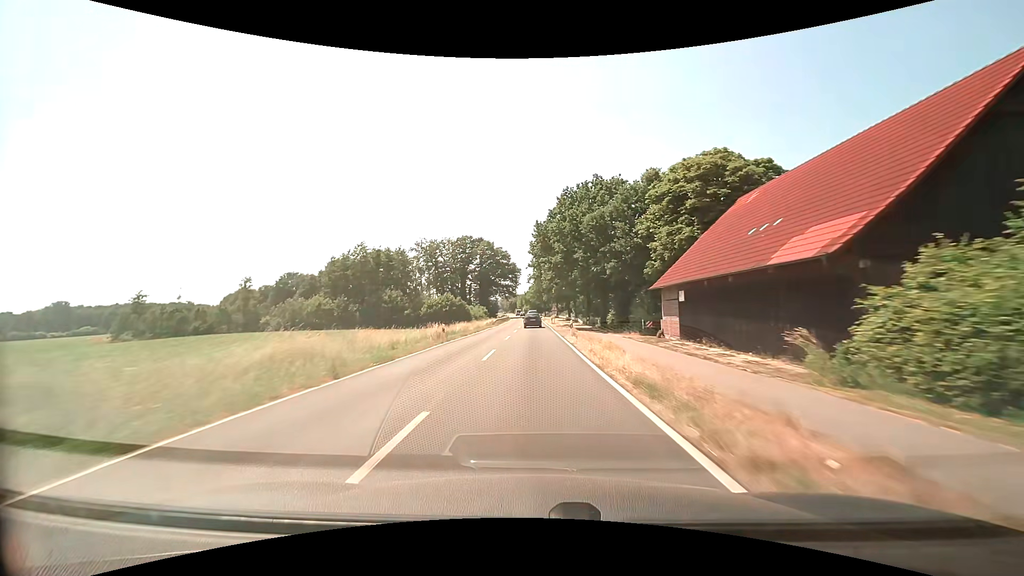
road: secondary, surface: asphalt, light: Day
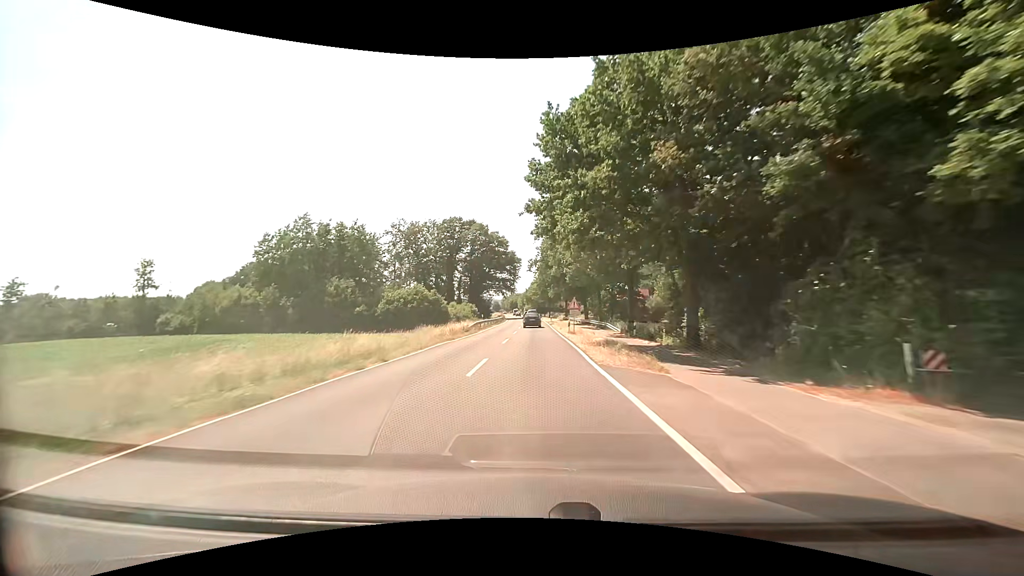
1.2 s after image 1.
(0.0, +27.4) m; 0°
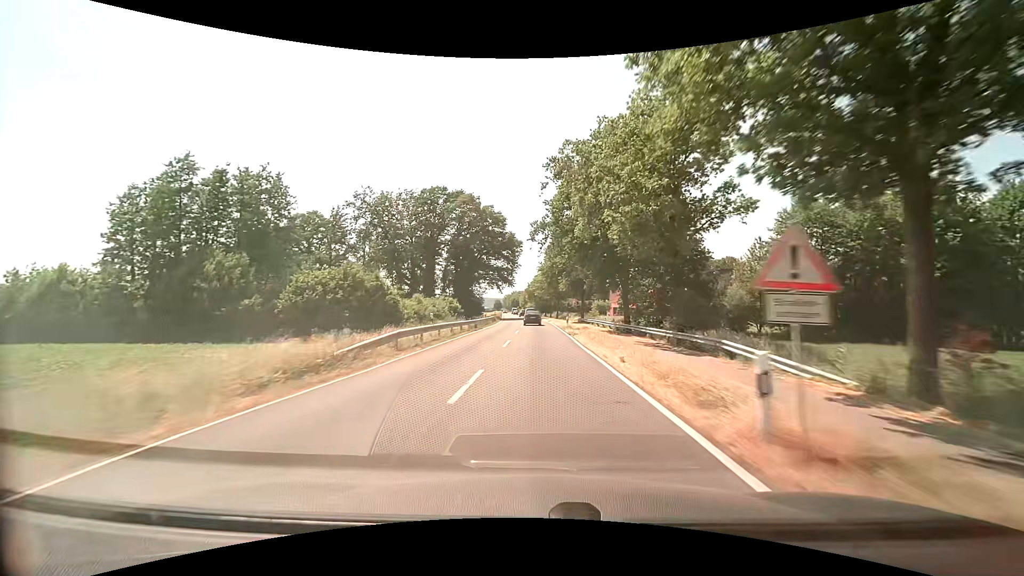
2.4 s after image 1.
(-0.2, +27.4) m; -1°
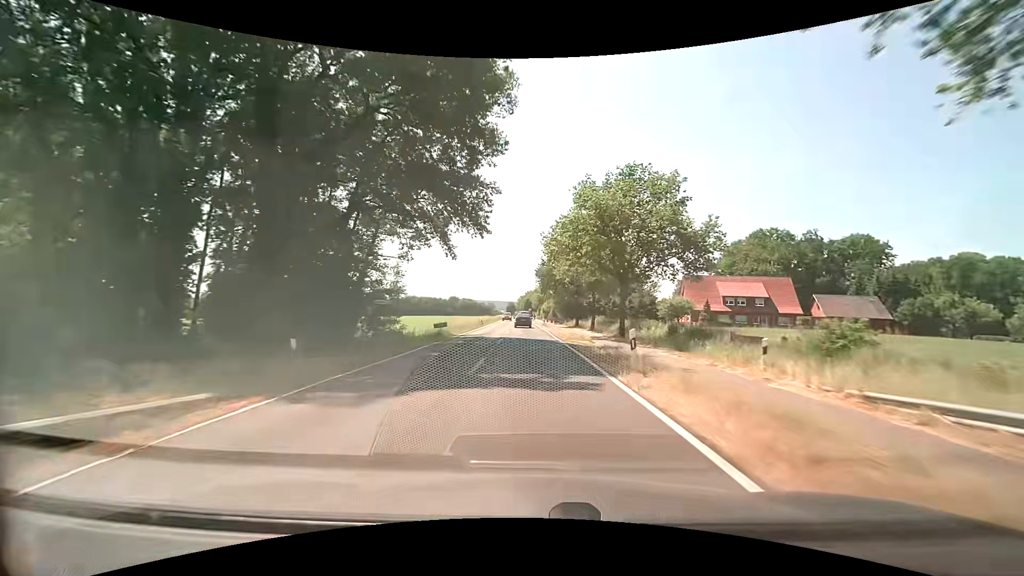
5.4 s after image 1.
(+0.6, +68.2) m; -1°
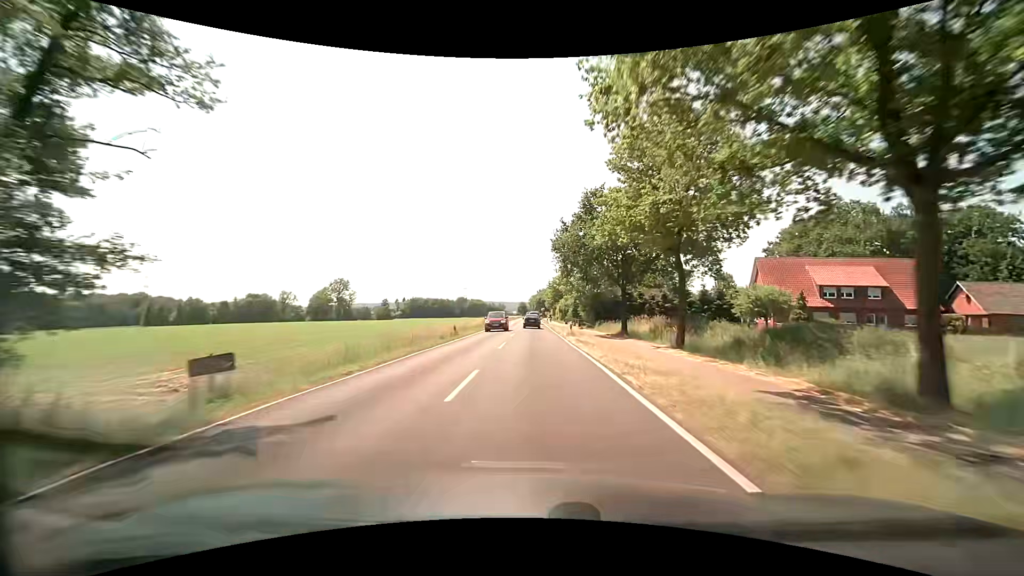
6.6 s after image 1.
(-0.3, +27.3) m; -1°
(0, +10) (0, +20) (0, +30) (0, +40) (0, +50) (0, +60) (0, +70) (0, +80) (0, +90) (0, +100) m
